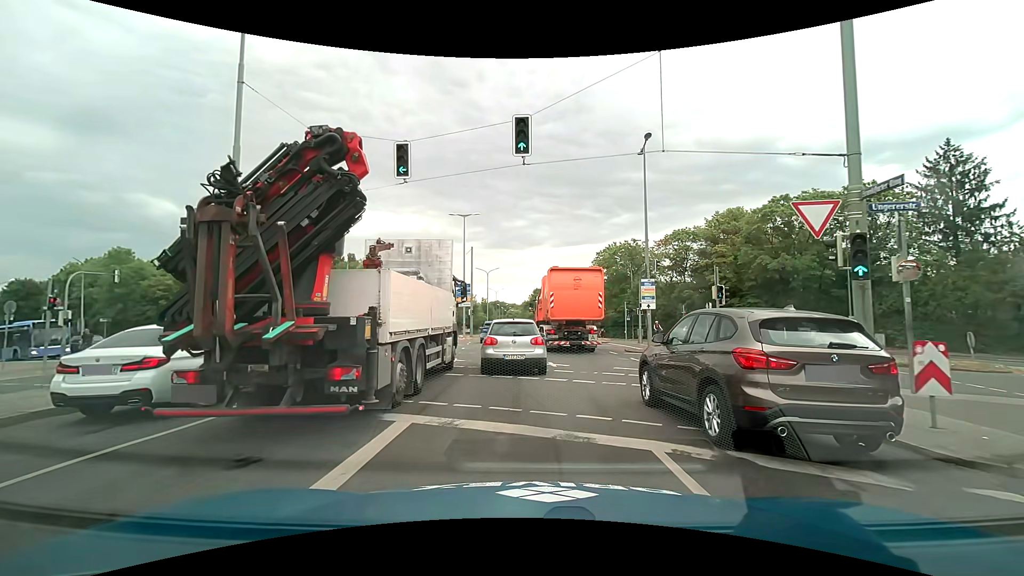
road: primary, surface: asphalt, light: Day
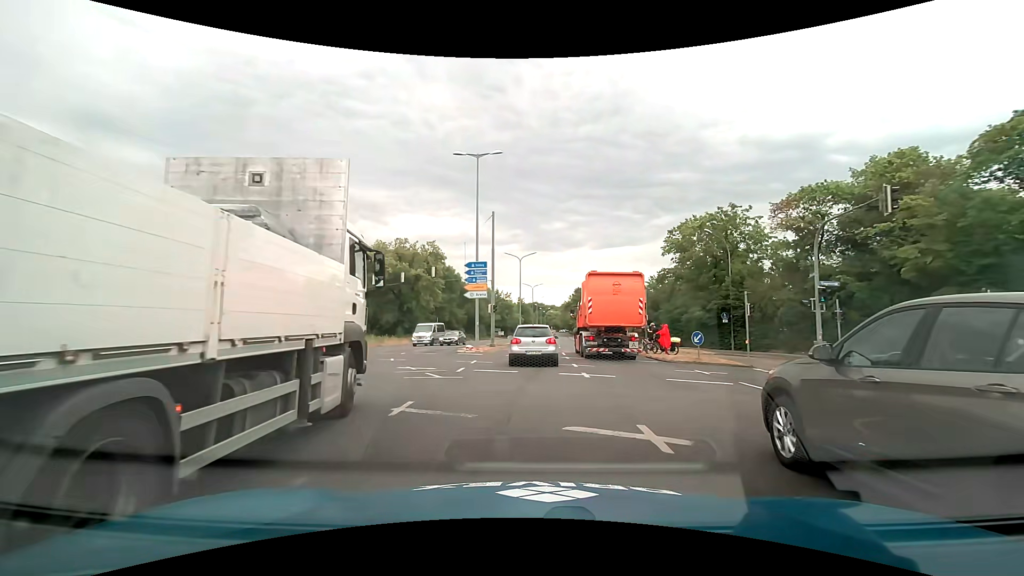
(-0.7, +19.7) m; -4°
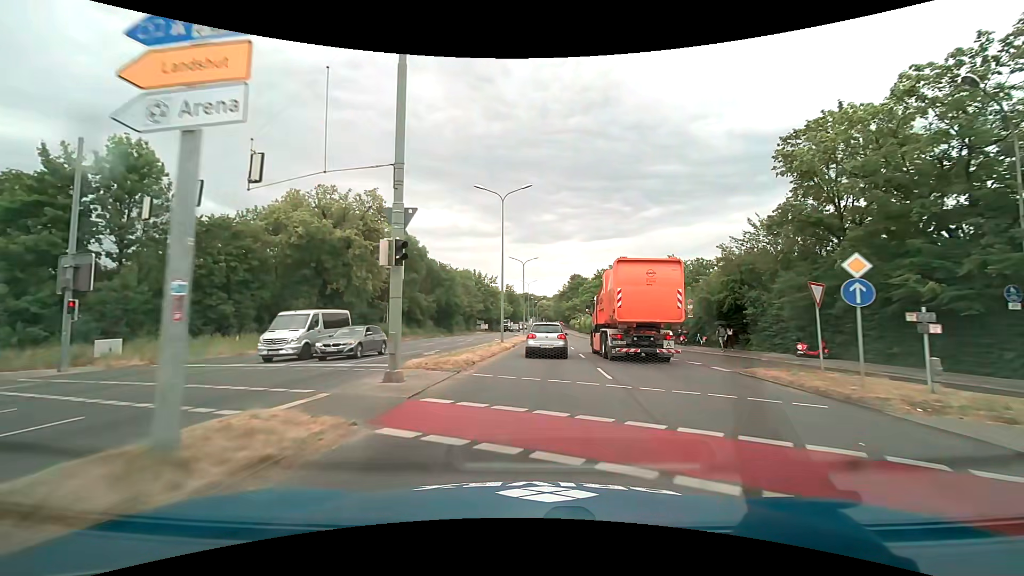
(0.0, +26.8) m; +1°
(0, +10) (0, +20) (+1, +30) (+1, +40) (+2, +50) (+2, +60) (+3, +70) (+3, +80) (+3, +90) (+3, +100) m
